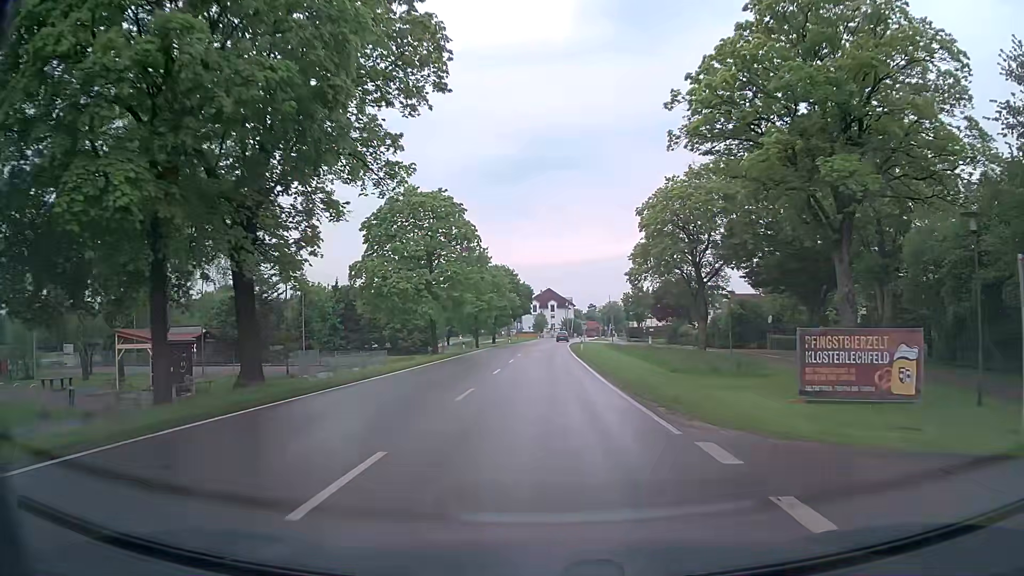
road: tertiary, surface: asphalt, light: Day
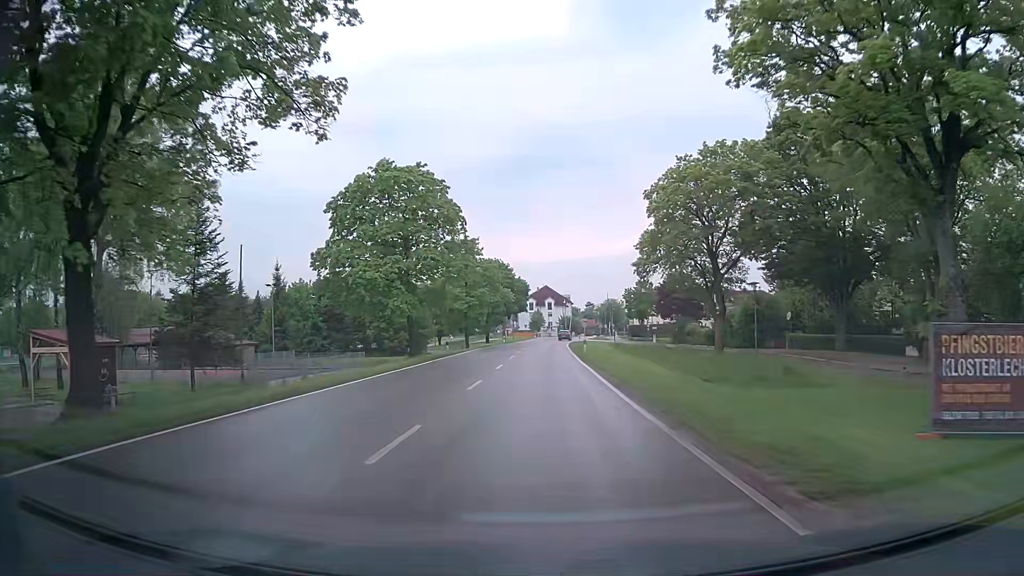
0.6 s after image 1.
(0.0, +6.8) m; 0°
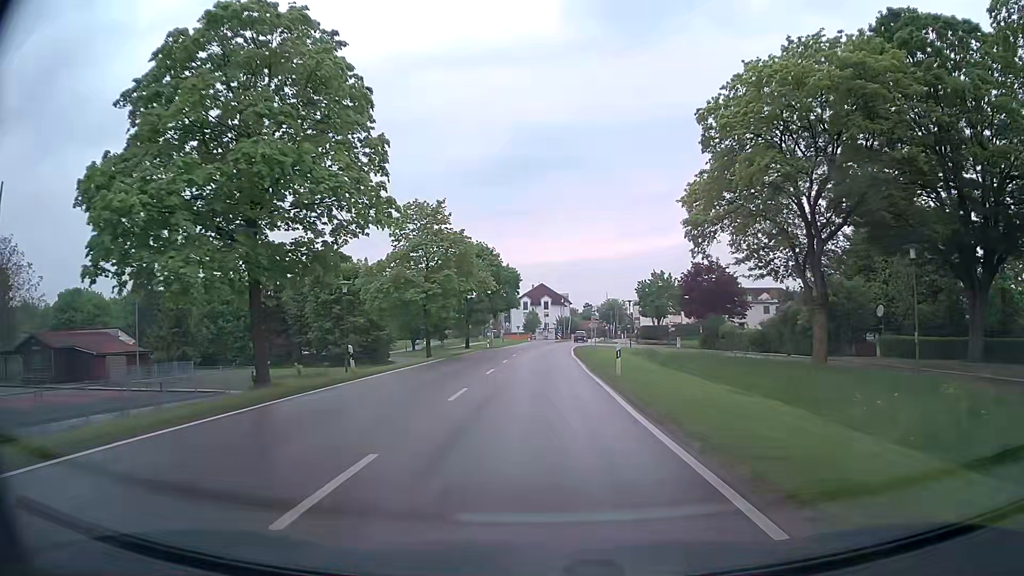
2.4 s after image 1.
(+0.1, +20.5) m; 0°
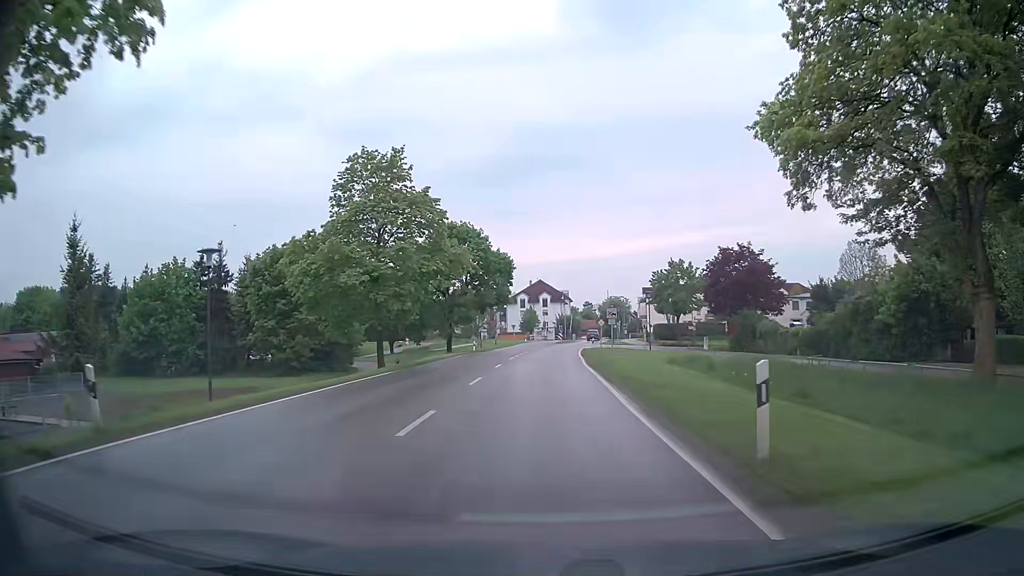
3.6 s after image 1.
(+0.1, +13.7) m; +1°
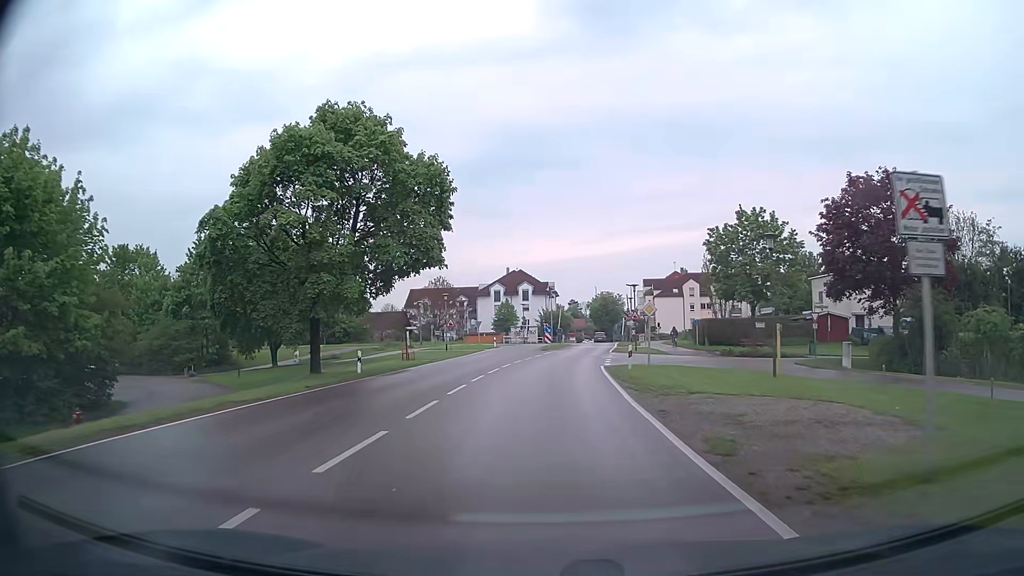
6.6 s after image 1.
(+0.2, +33.8) m; +1°
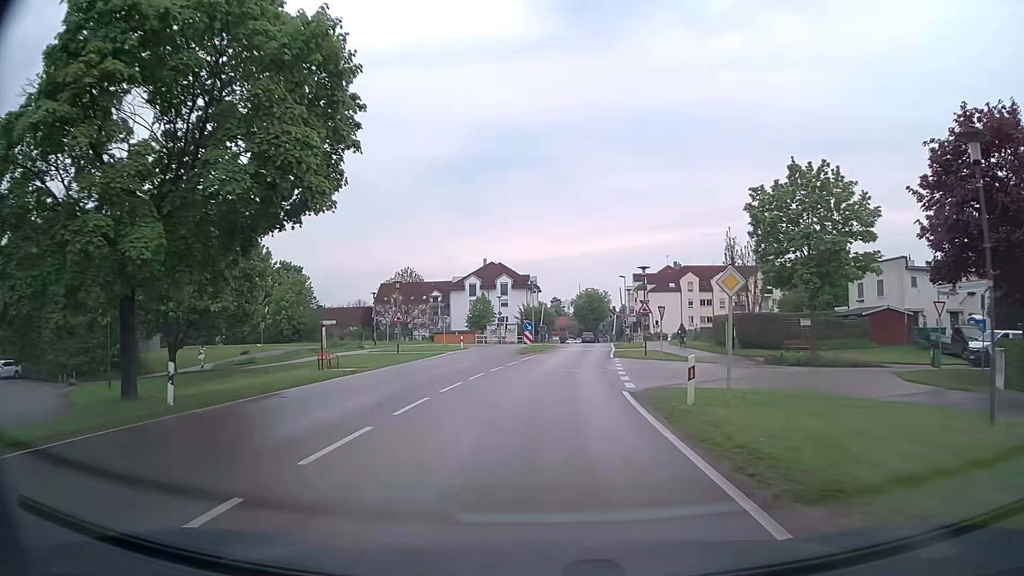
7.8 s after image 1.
(+0.2, +13.2) m; +2°
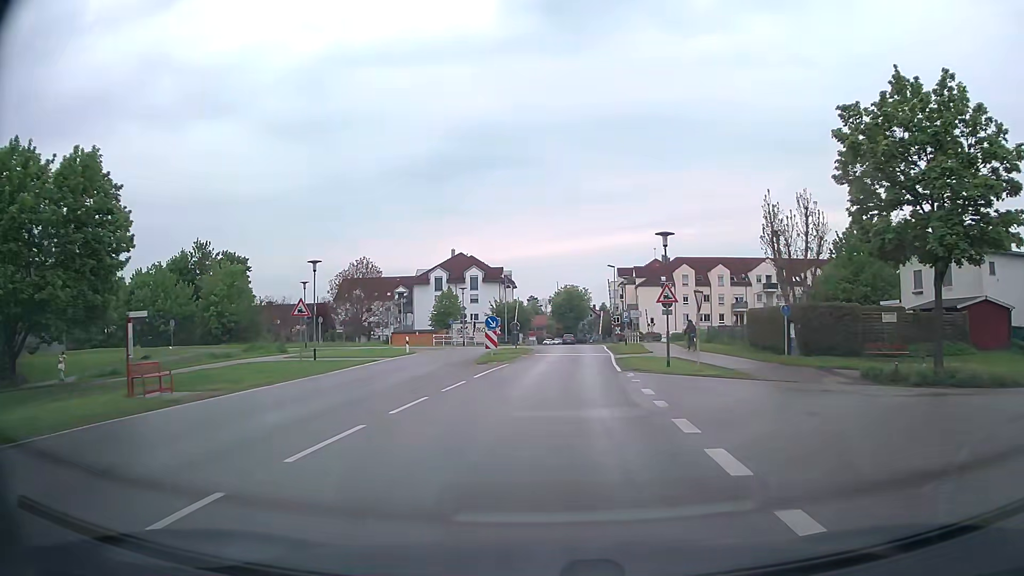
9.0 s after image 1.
(+0.2, +13.3) m; +2°
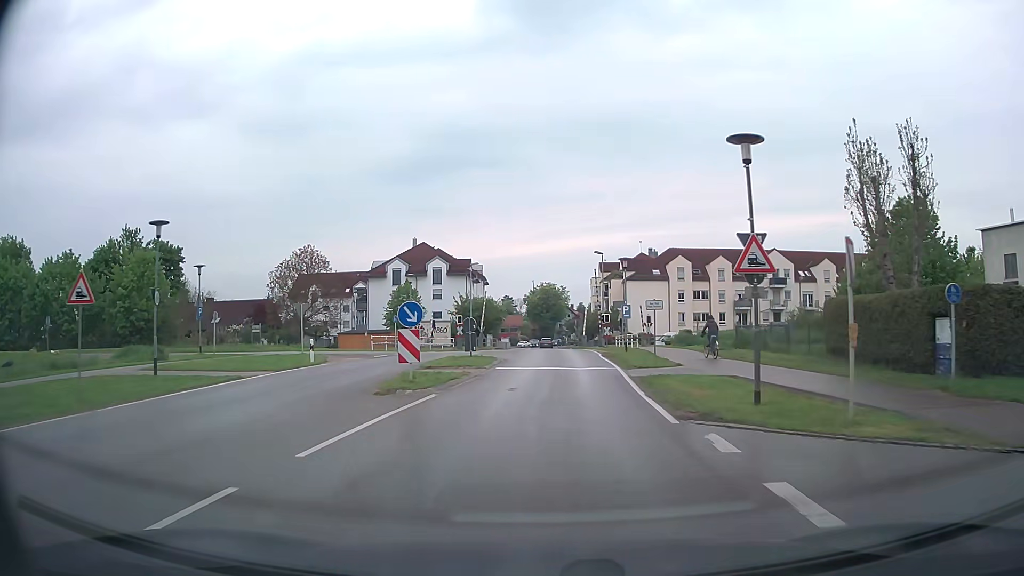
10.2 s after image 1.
(+0.2, +13.2) m; +2°
(0, +10) (0, +20) (0, +30) (+1, +40) (+1, +50) (+1, +60) (+1, +70) (+1, +80) (+1, +90) (+1, +100) m
